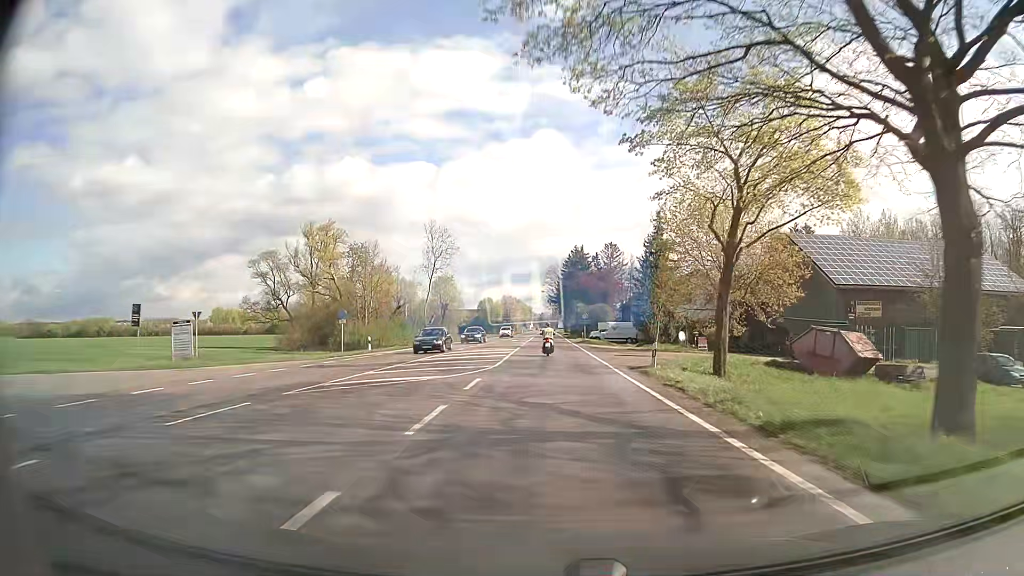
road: secondary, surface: asphalt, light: Day
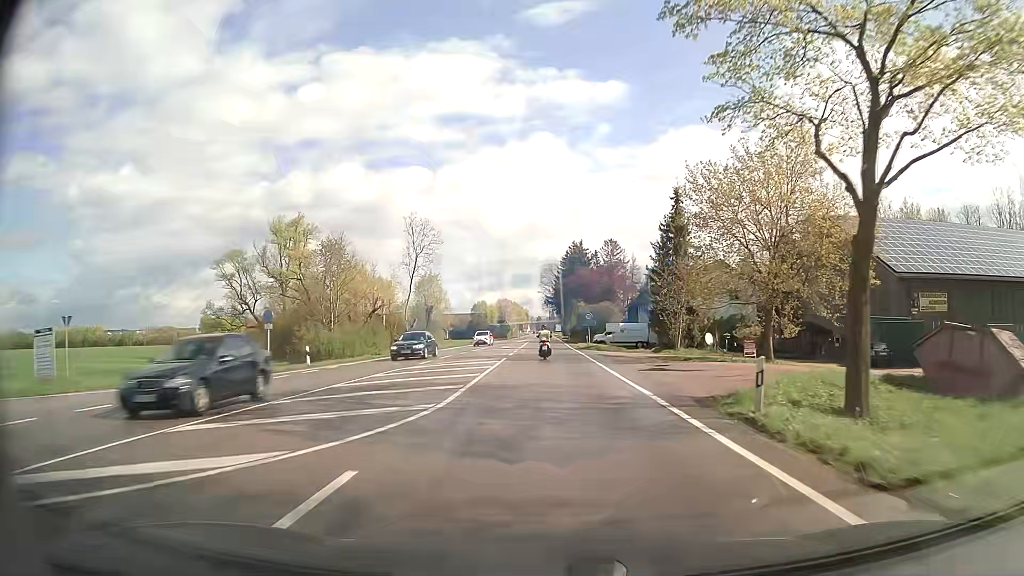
(0.0, +11.1) m; 0°
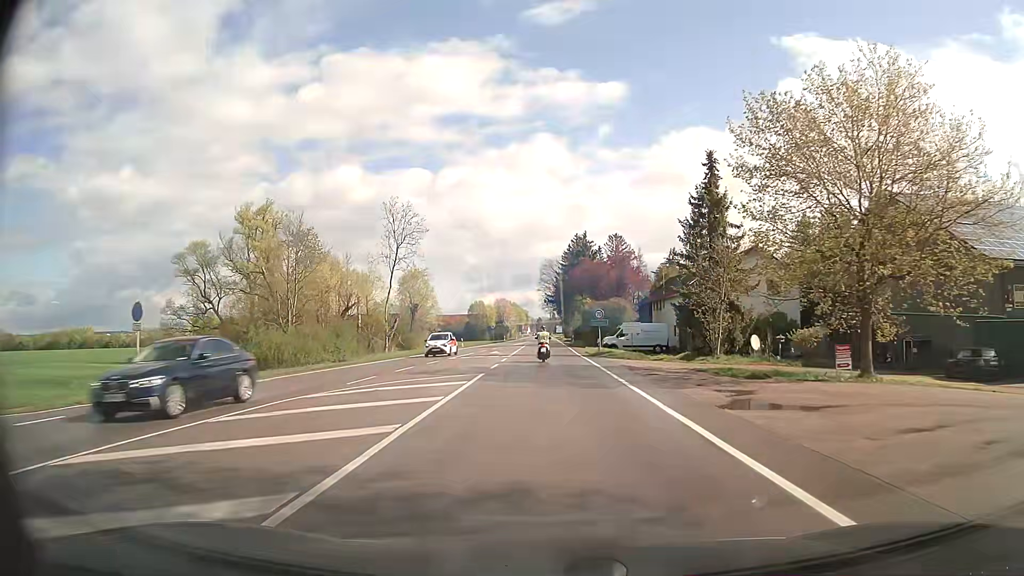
(0.0, +11.0) m; 0°
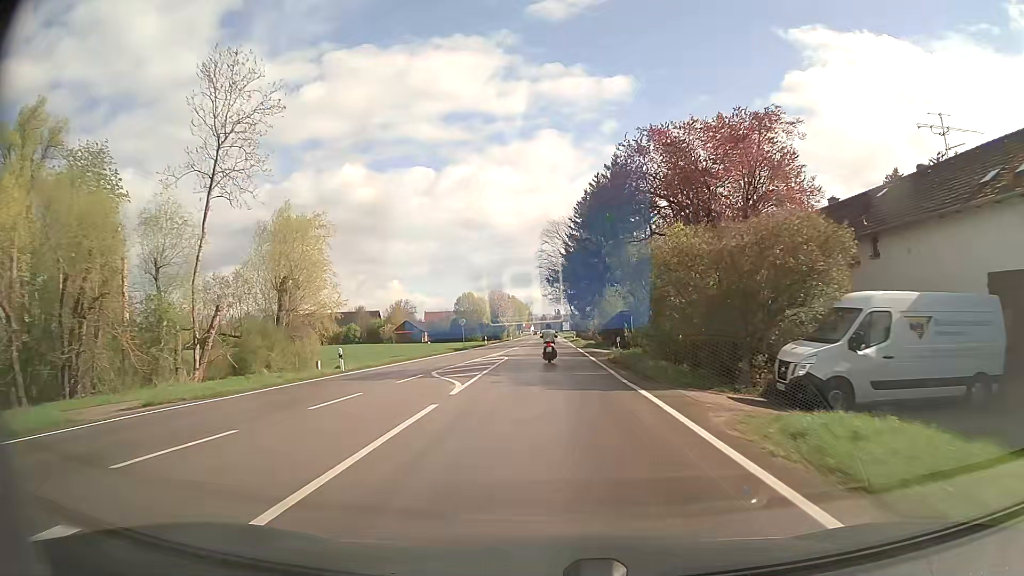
(-0.3, +43.0) m; -1°
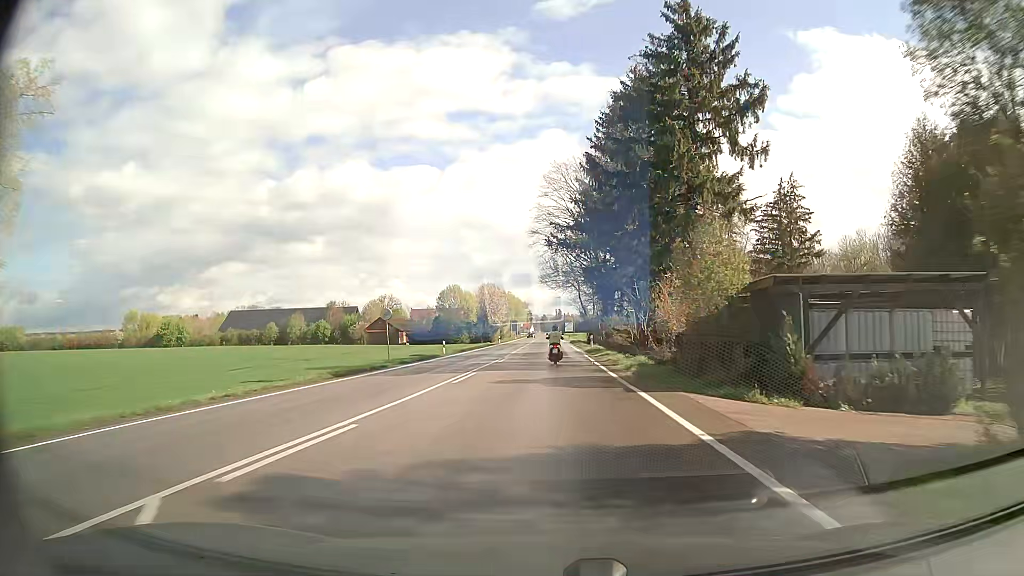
(0.0, +31.0) m; 0°
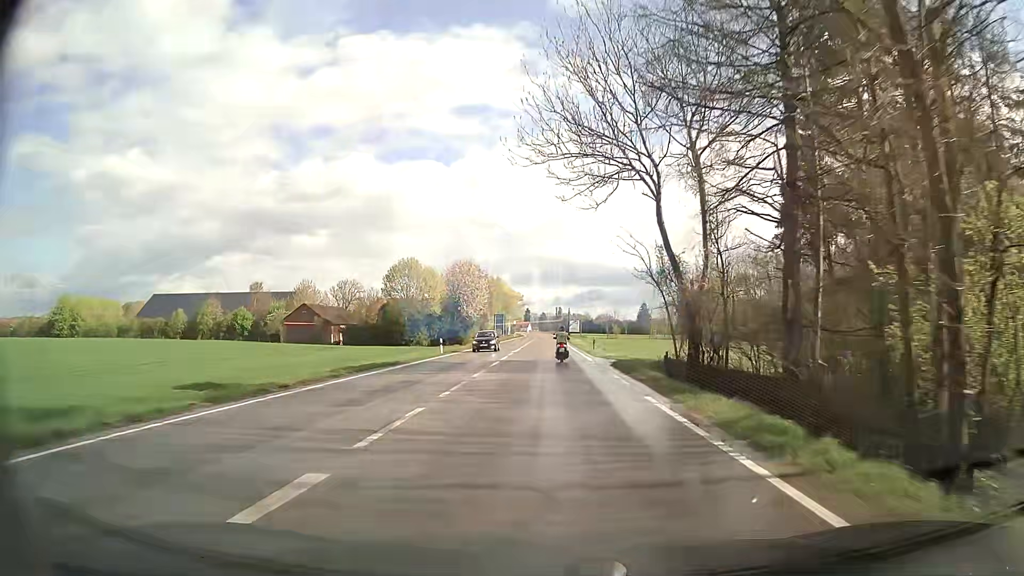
(-0.3, +52.7) m; 0°
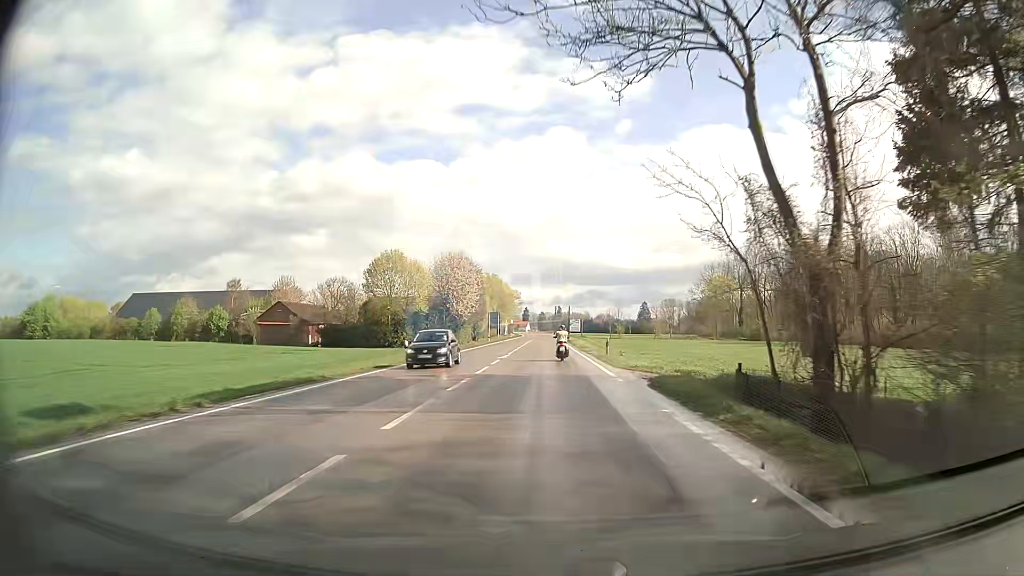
(0.0, +10.7) m; 0°
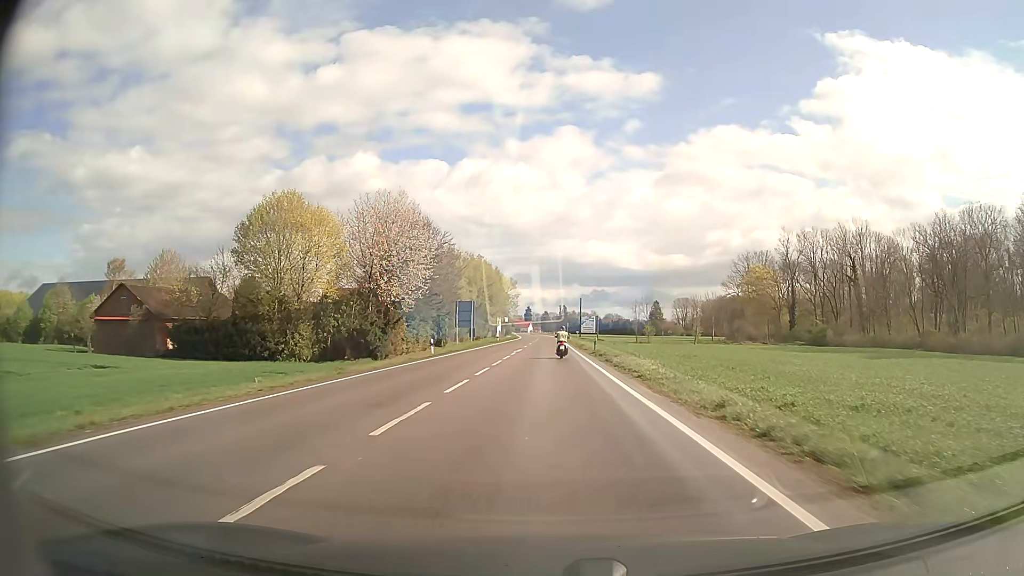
(0.0, +42.8) m; 0°
(0, +10) (0, +20) (0, +30) (0, +40) (0, +50) (0, +60) (0, +70) (0, +80) (0, +90) (0, +100) m
